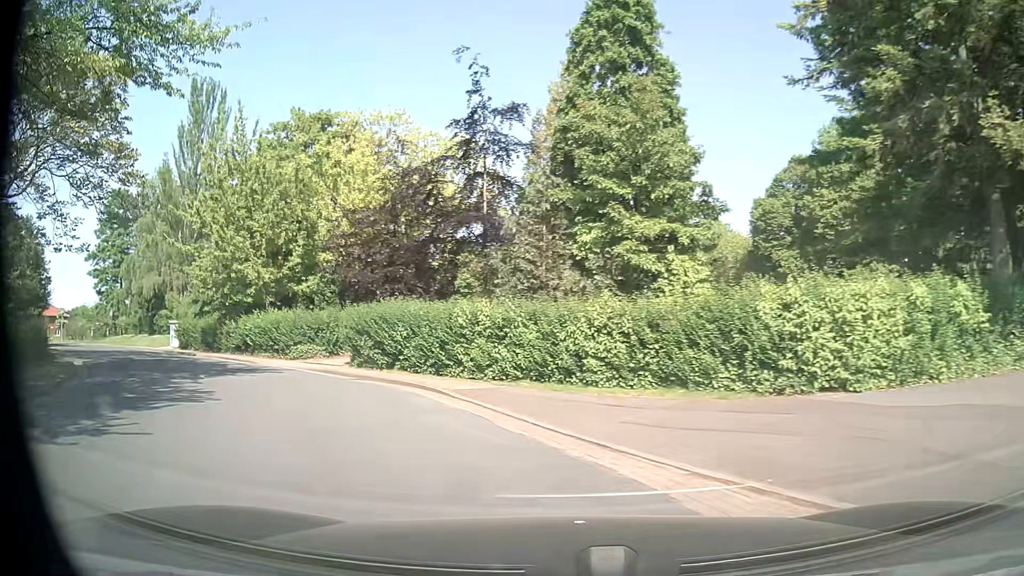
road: tertiary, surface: asphalt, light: Day
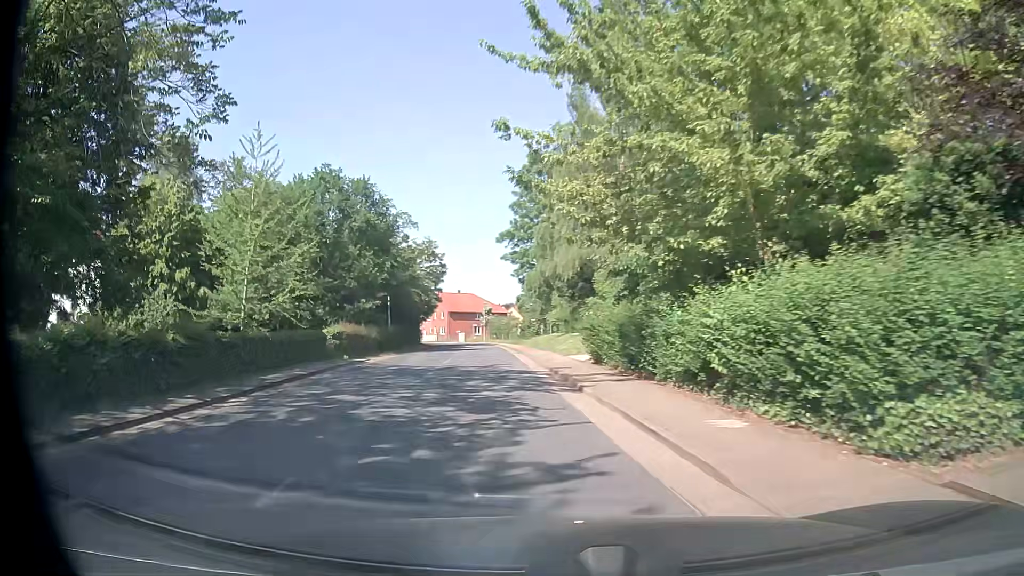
(-7.6, +19.0) m; -42°
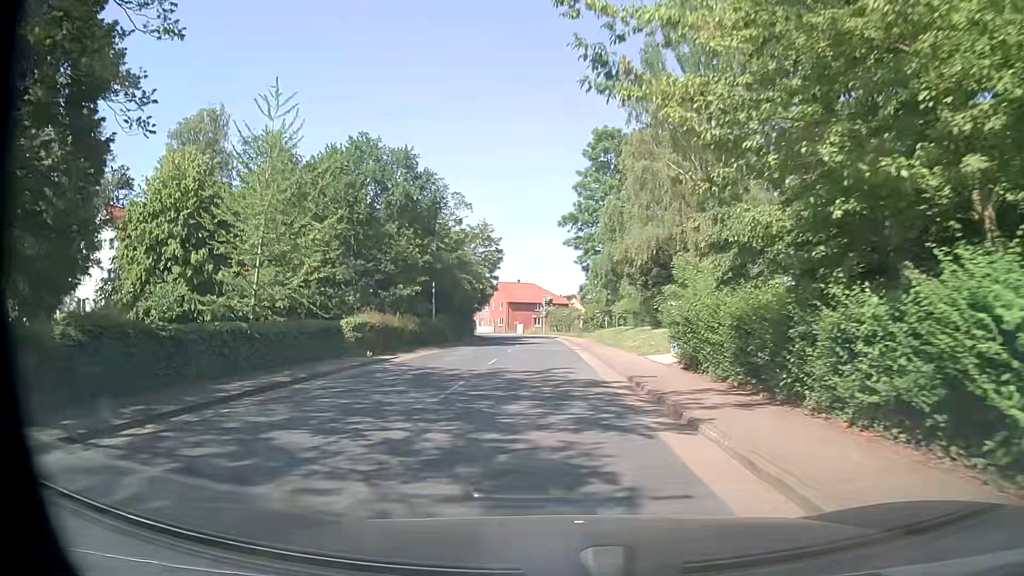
(-0.3, +5.7) m; -5°
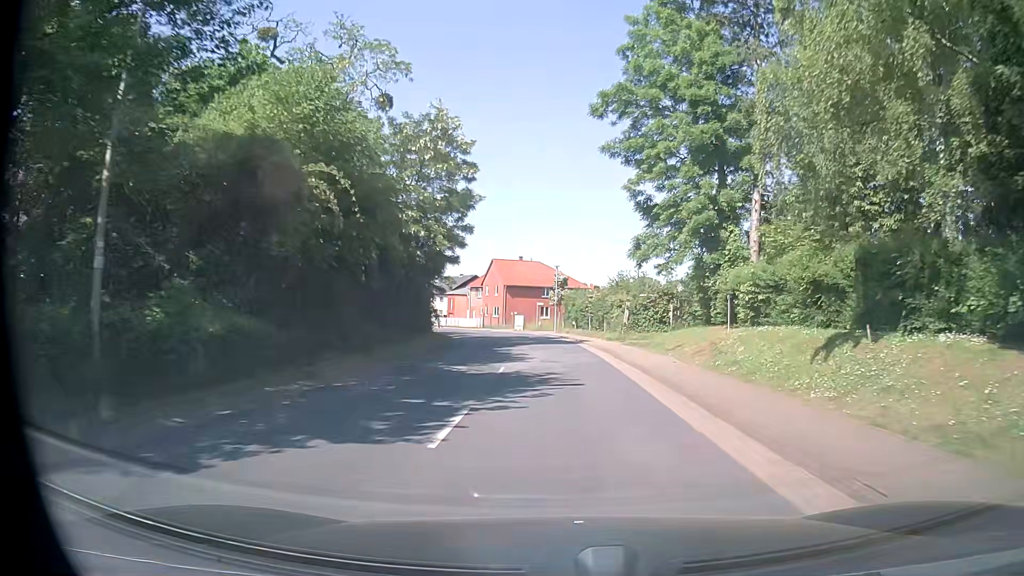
(-0.9, +31.6) m; 0°
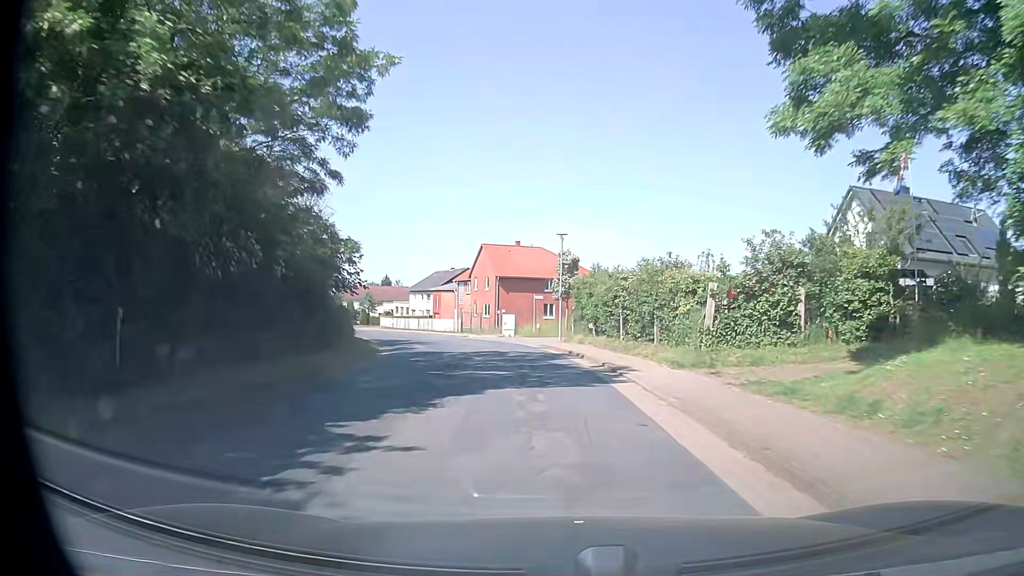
(+0.1, +20.4) m; -1°
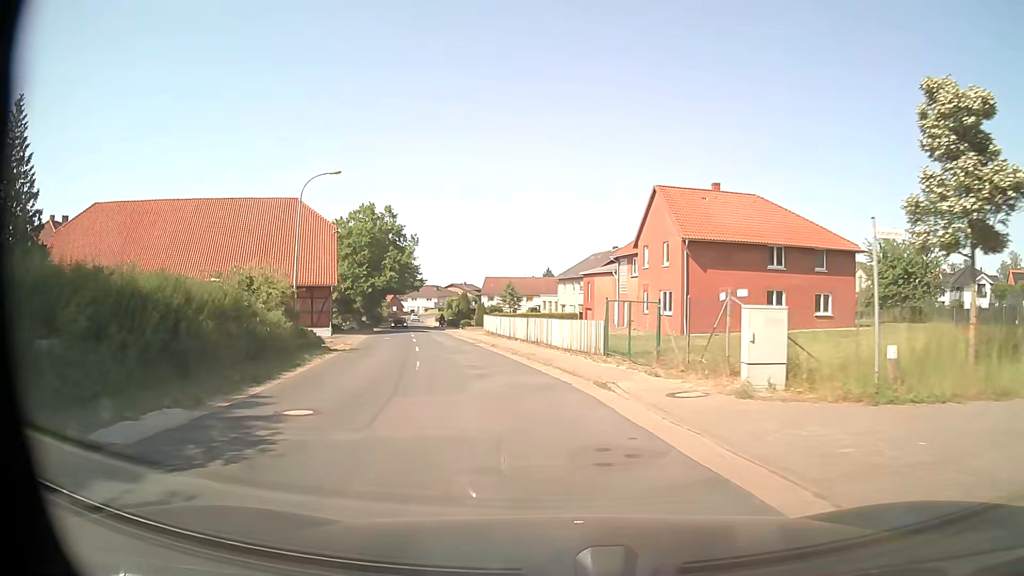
(-3.6, +33.0) m; -15°
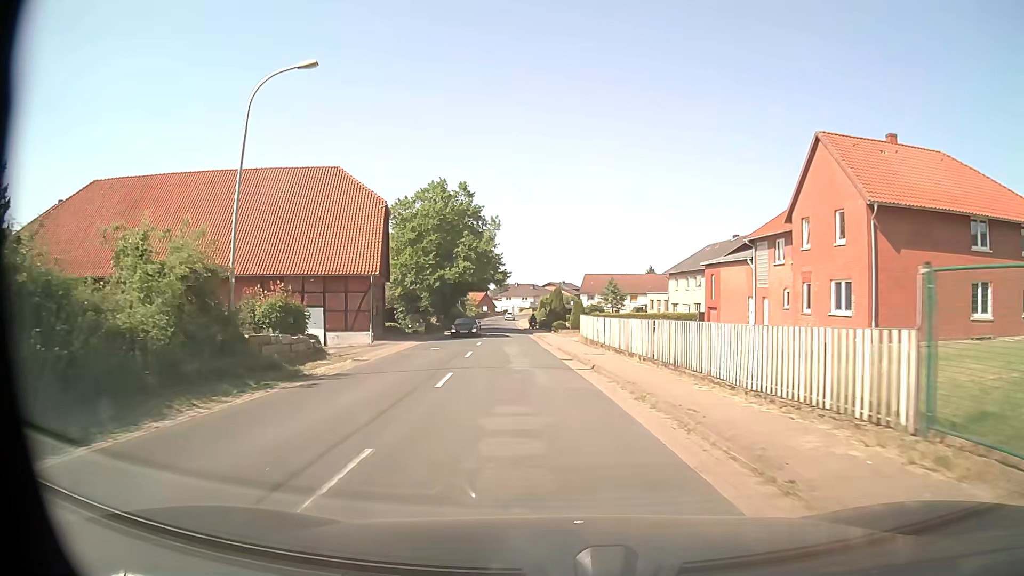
(-1.1, +13.3) m; -9°
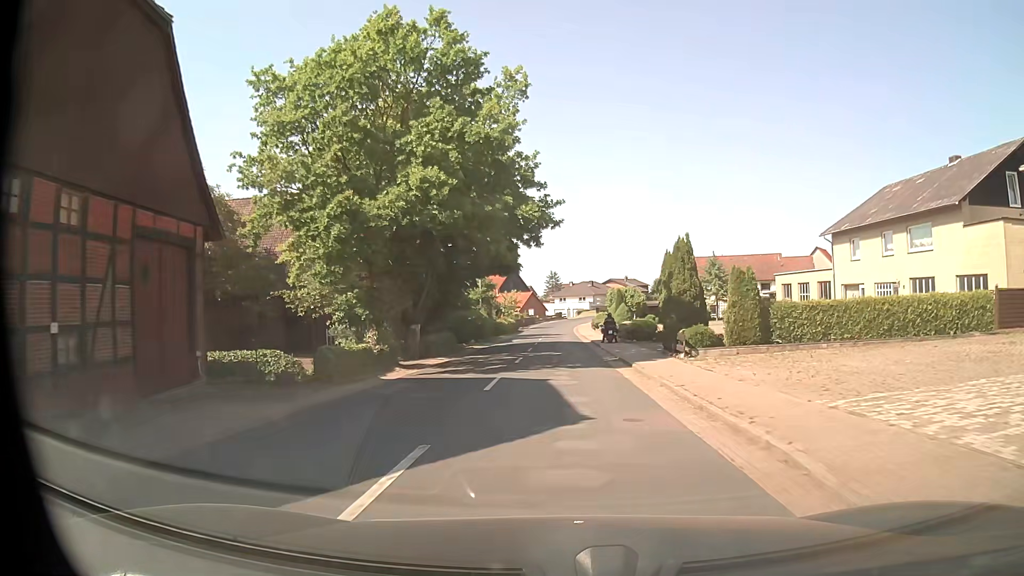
(-2.1, +35.6) m; -4°
(0, +10) (0, +20) (0, +30) (0, +40) (0, +50) (0, +60) (0, +70) (+1, +80) (+1, +90) (+2, +100) m
